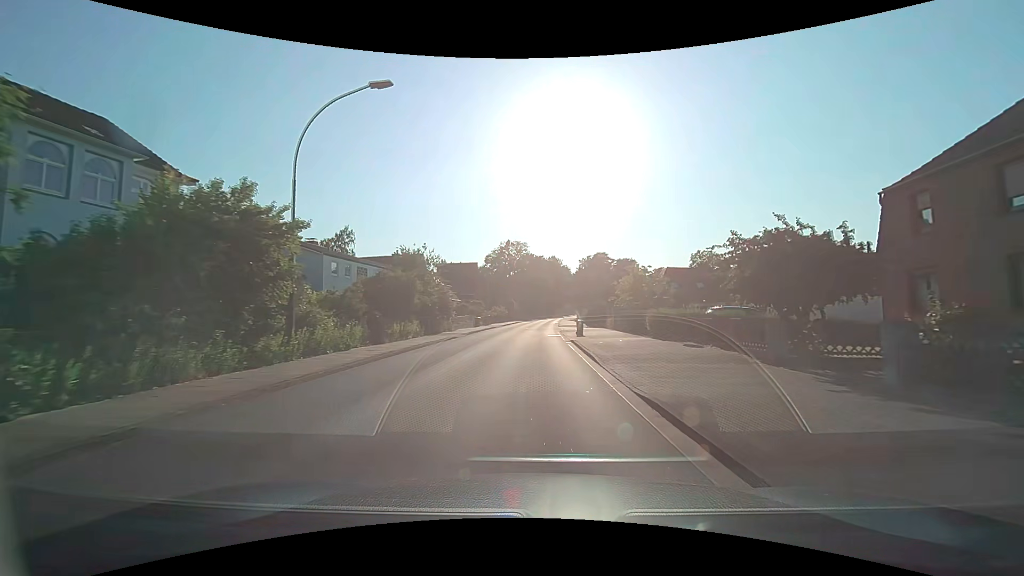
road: secondary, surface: asphalt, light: Day
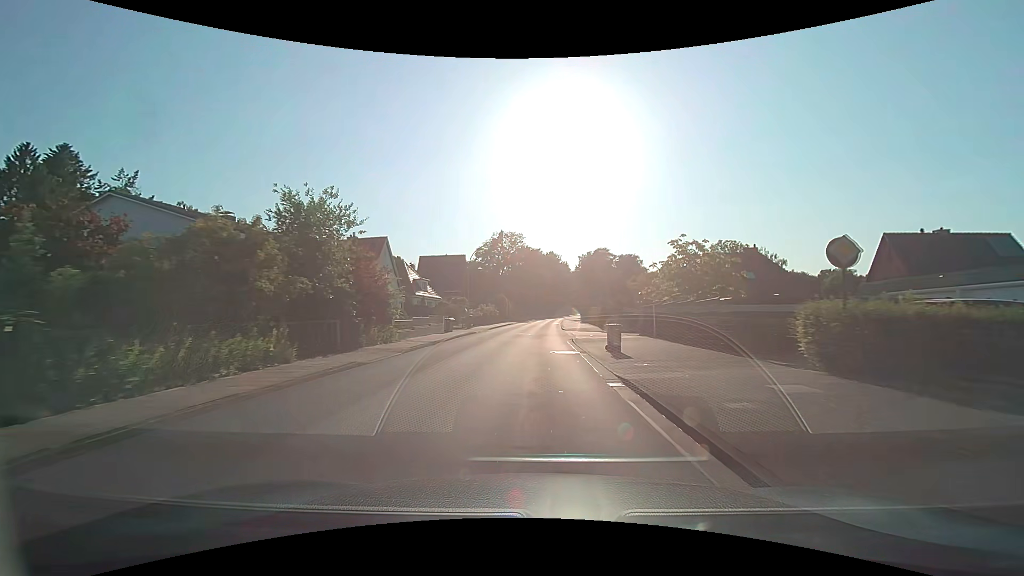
(0.0, +14.7) m; 0°
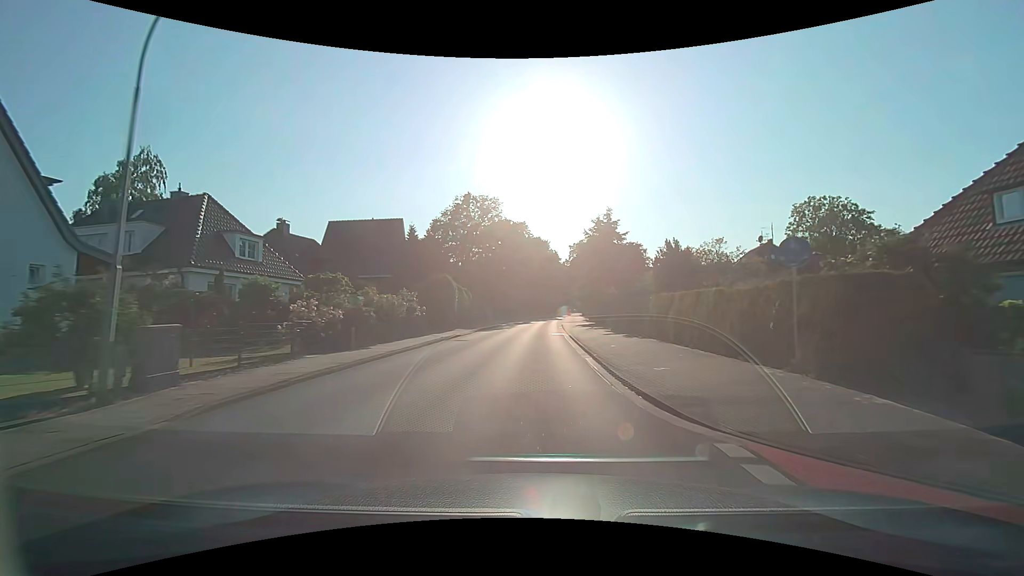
(+0.5, +36.8) m; +1°
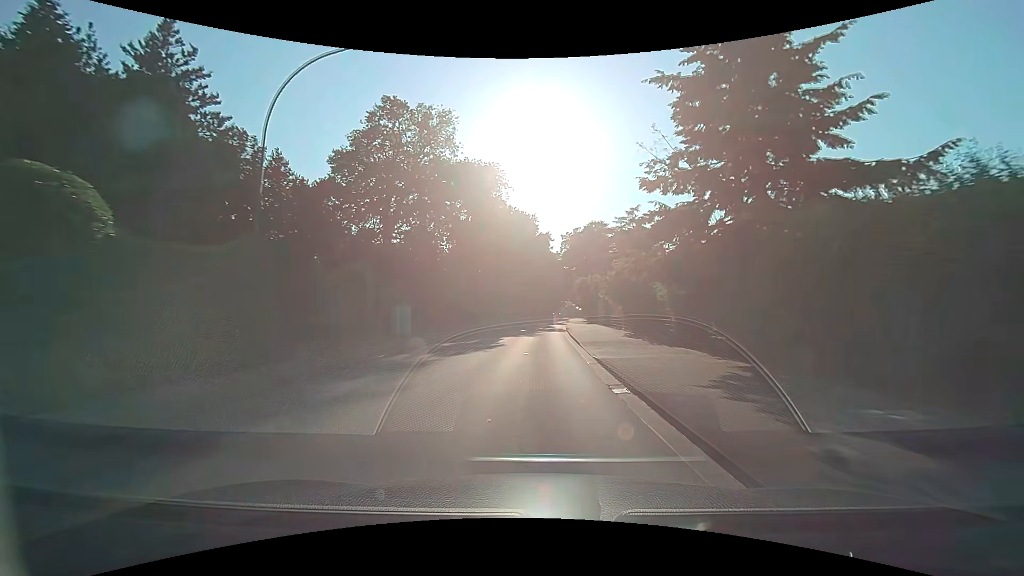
(+0.7, +36.6) m; +2°
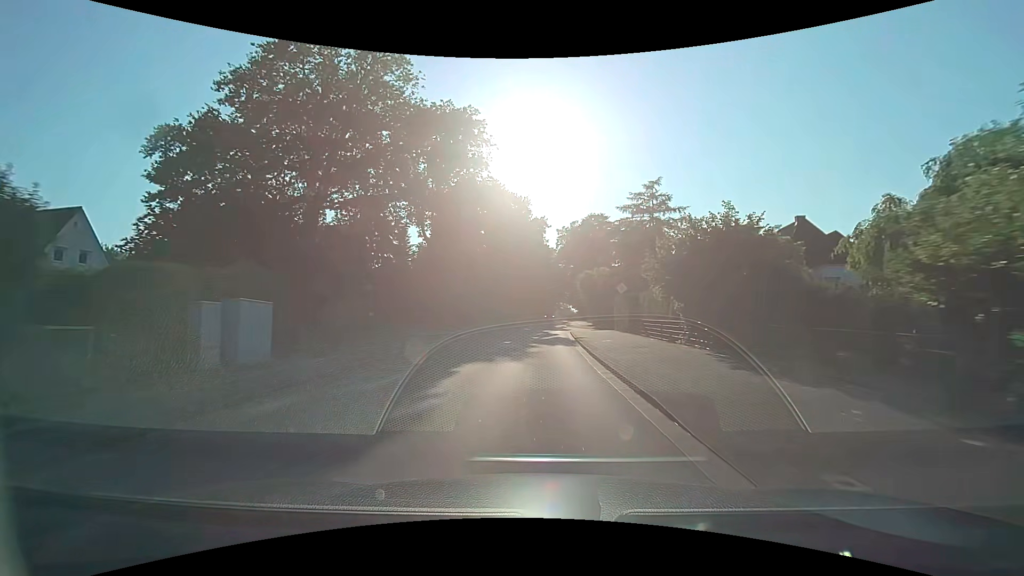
(+0.1, +14.4) m; +1°
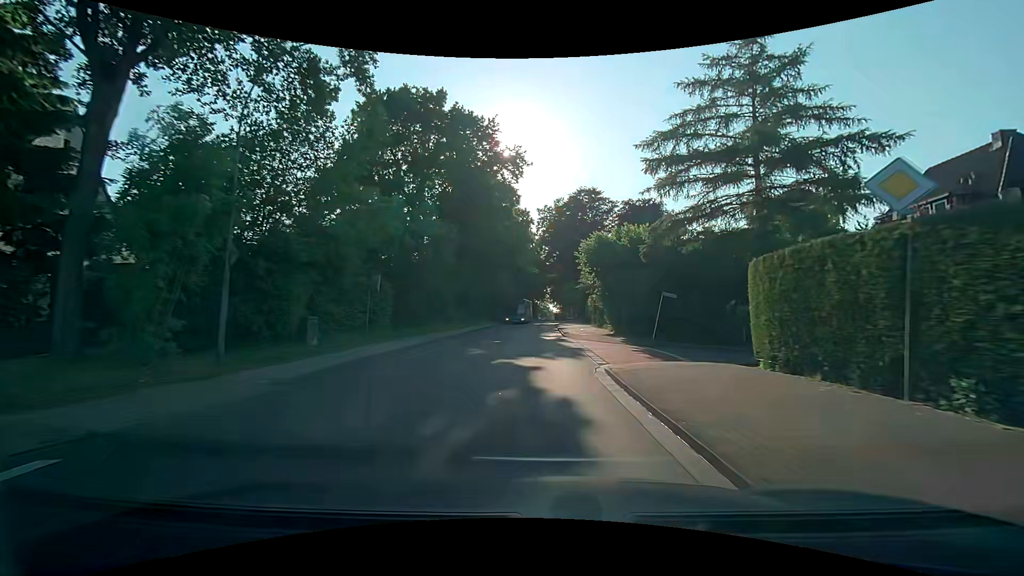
(+0.5, +27.9) m; +2°
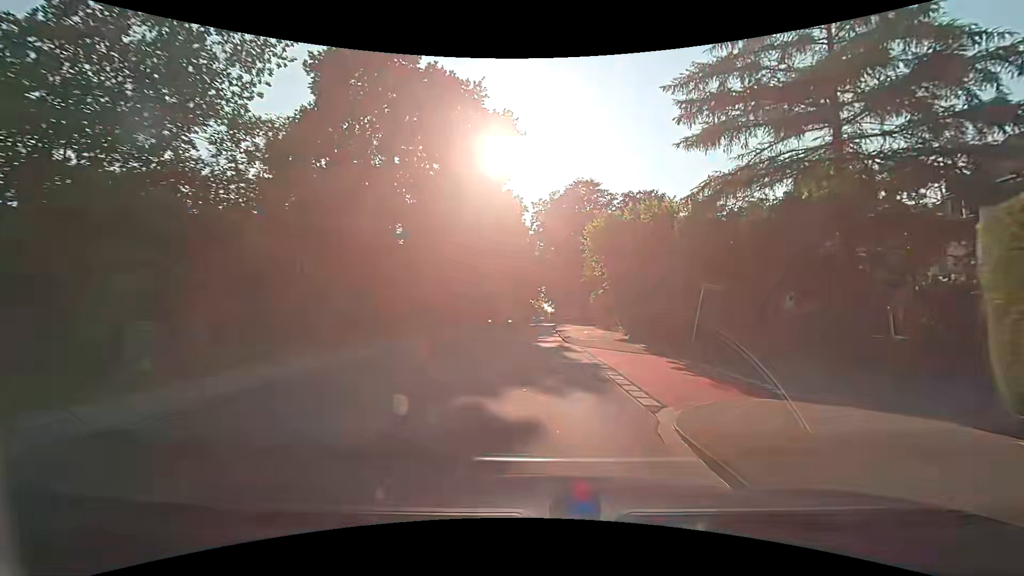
(+0.1, +6.6) m; +1°
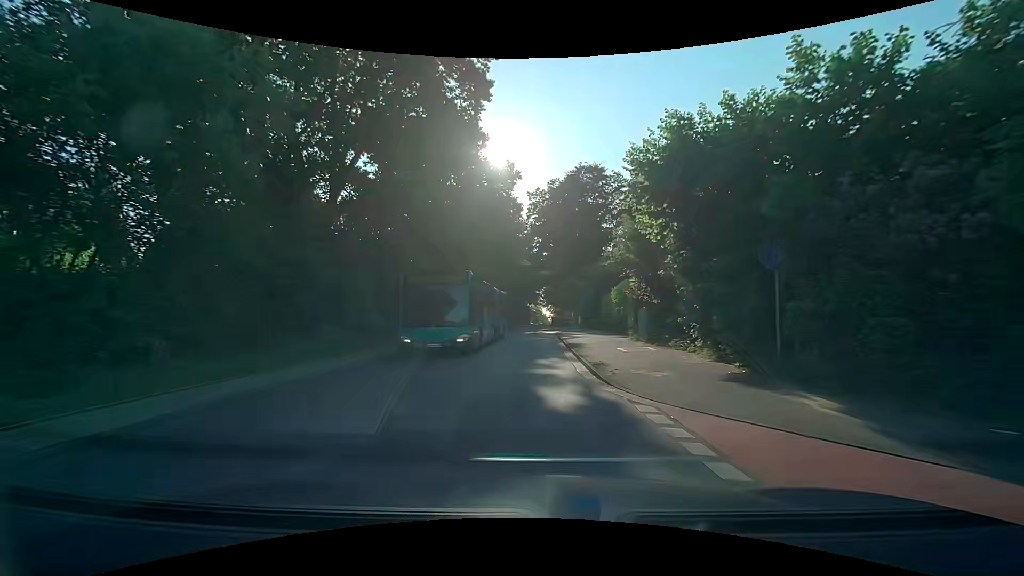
(+0.1, +12.8) m; 0°
(0, +10) (0, +20) (0, +30) (0, +40) (0, +50) (+1, +60) (+1, +70) (+1, +80) (+2, +90) (+2, +100) m
